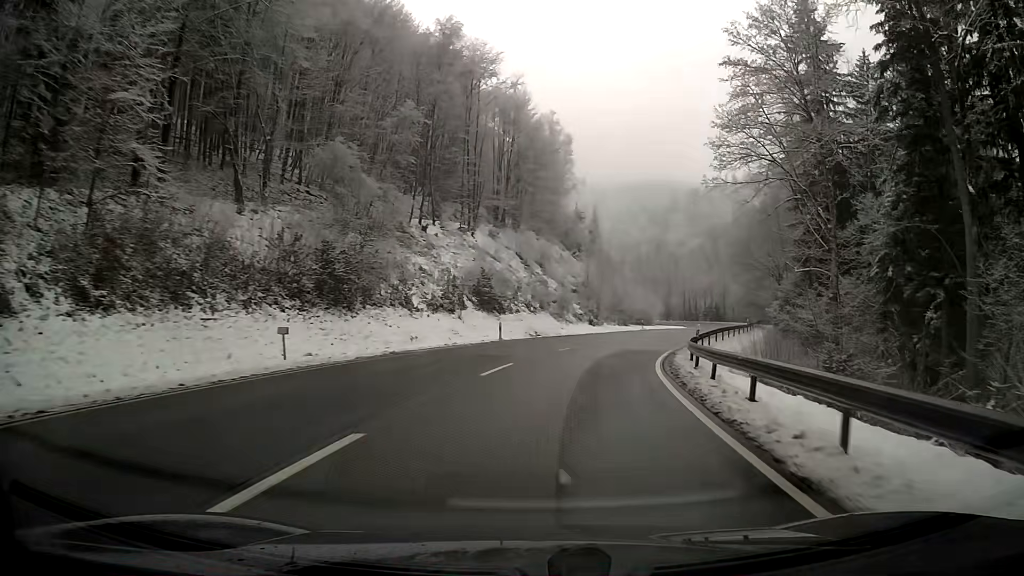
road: primary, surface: asphalt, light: Day
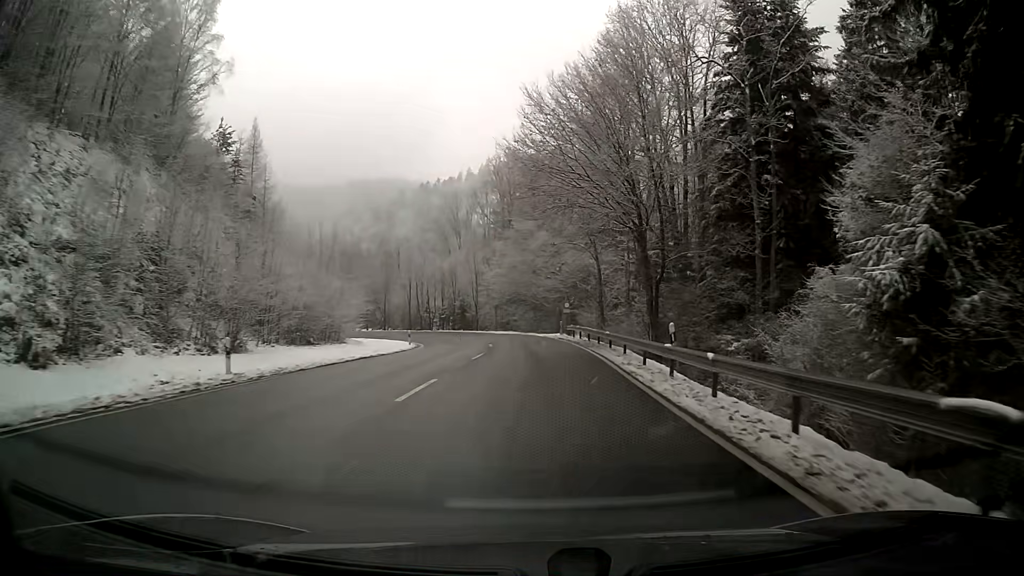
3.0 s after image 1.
(+10.7, +50.5) m; +21°
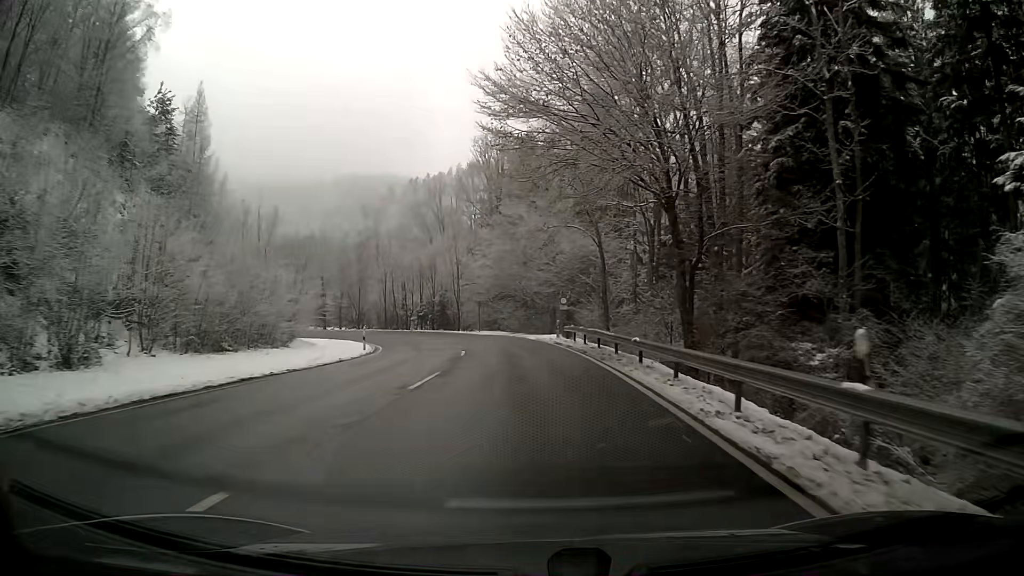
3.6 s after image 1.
(+0.1, +10.2) m; +1°
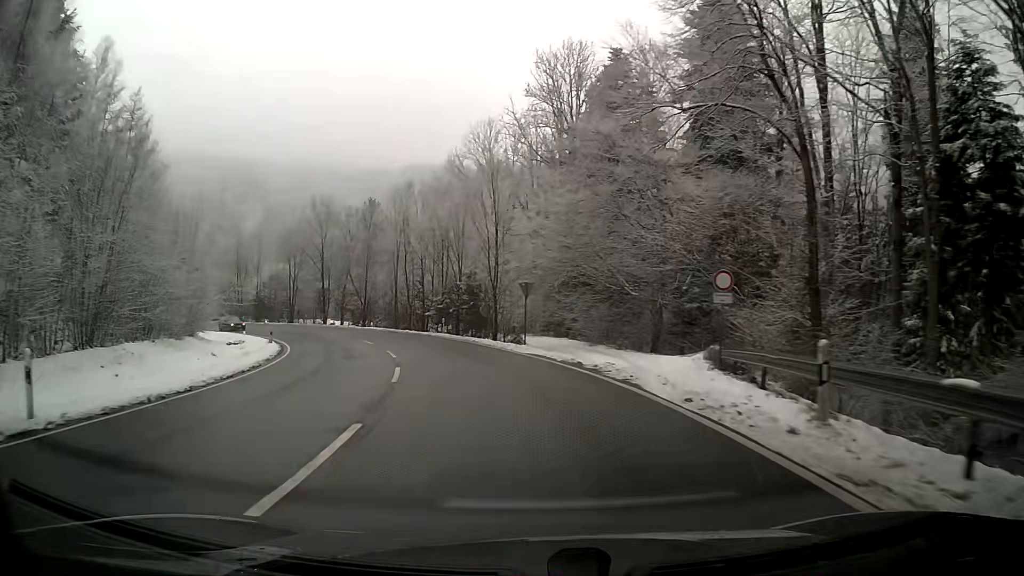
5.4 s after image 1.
(-1.6, +28.6) m; -8°
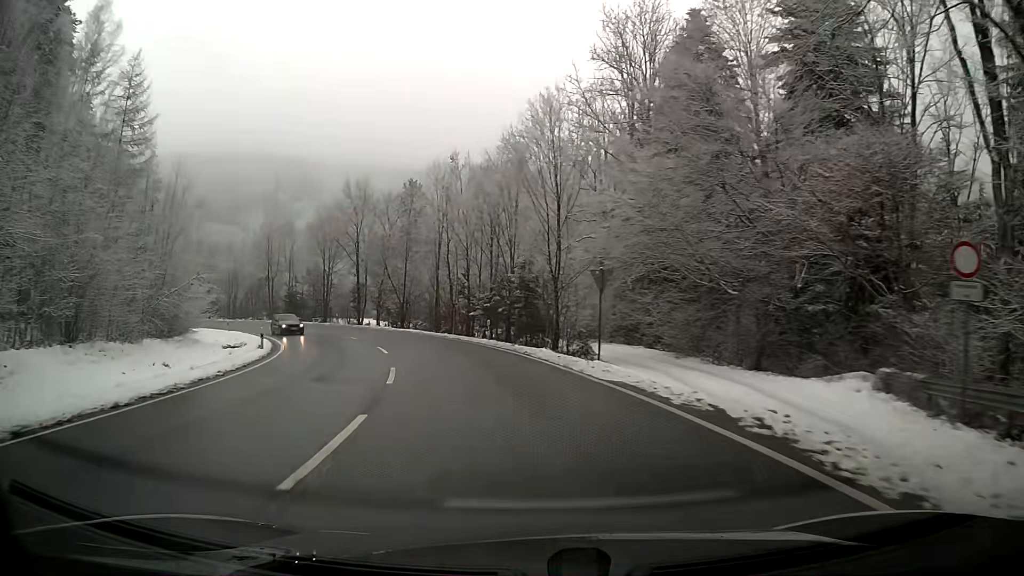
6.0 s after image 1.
(-0.4, +9.2) m; -4°
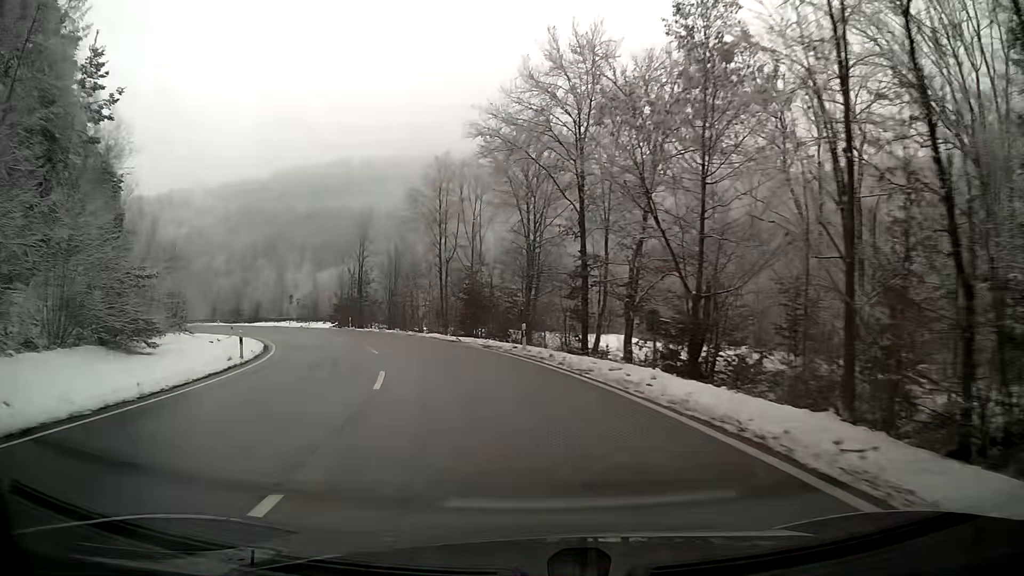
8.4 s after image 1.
(-6.9, +35.4) m; -23°
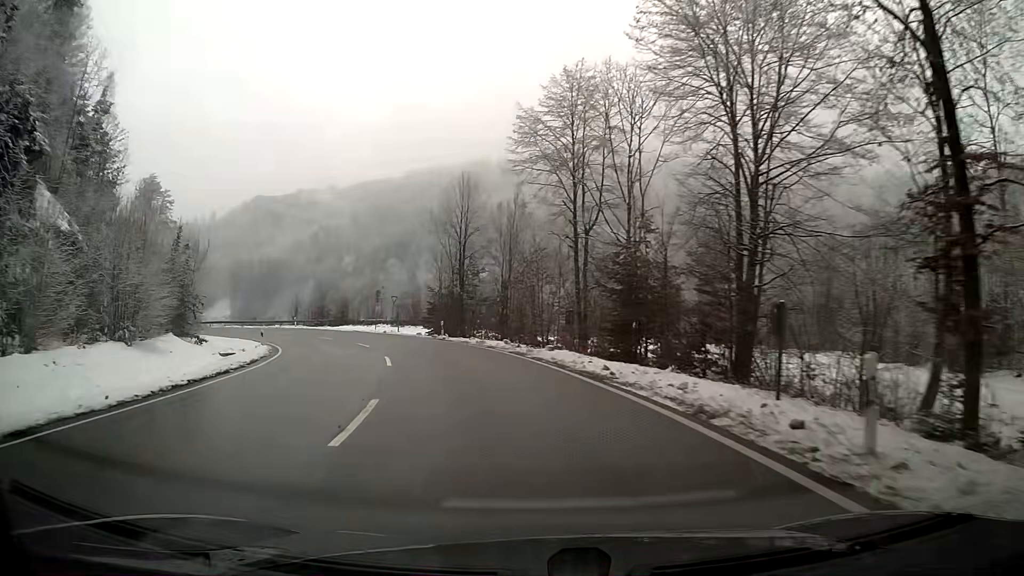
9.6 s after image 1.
(-1.9, +18.0) m; -12°
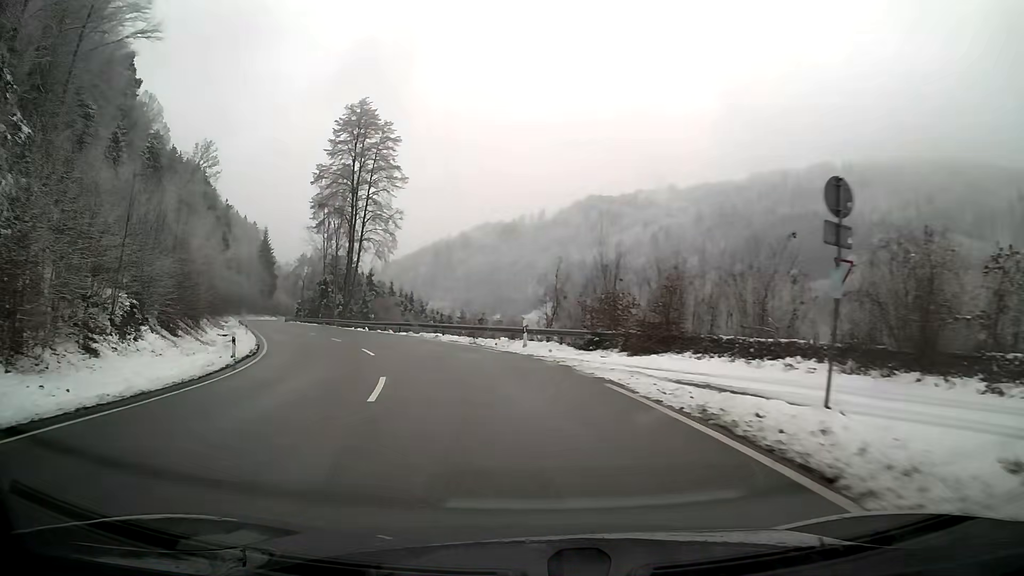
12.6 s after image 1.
(-11.2, +43.9) m; -29°
